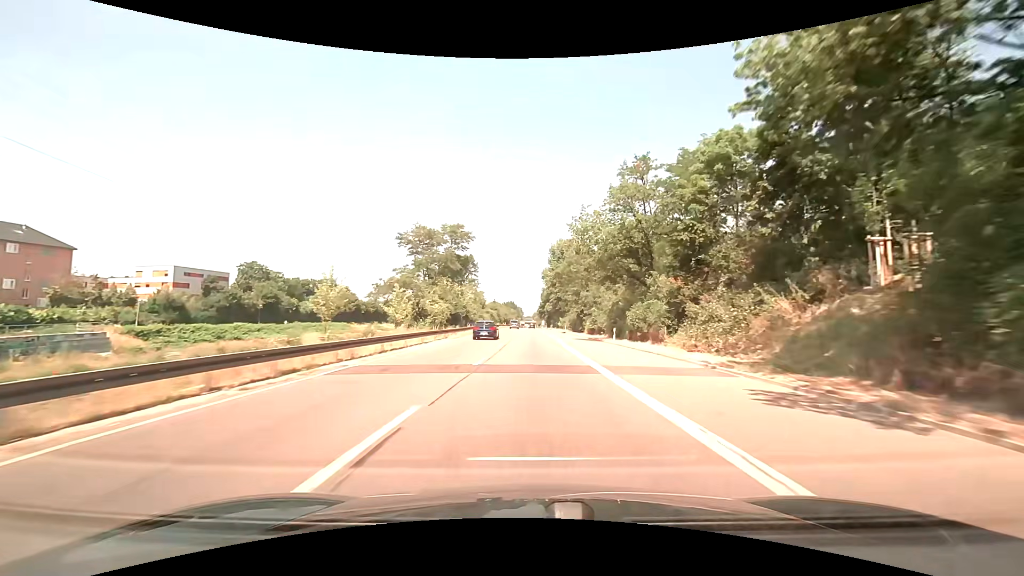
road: trunk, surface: asphalt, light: Day
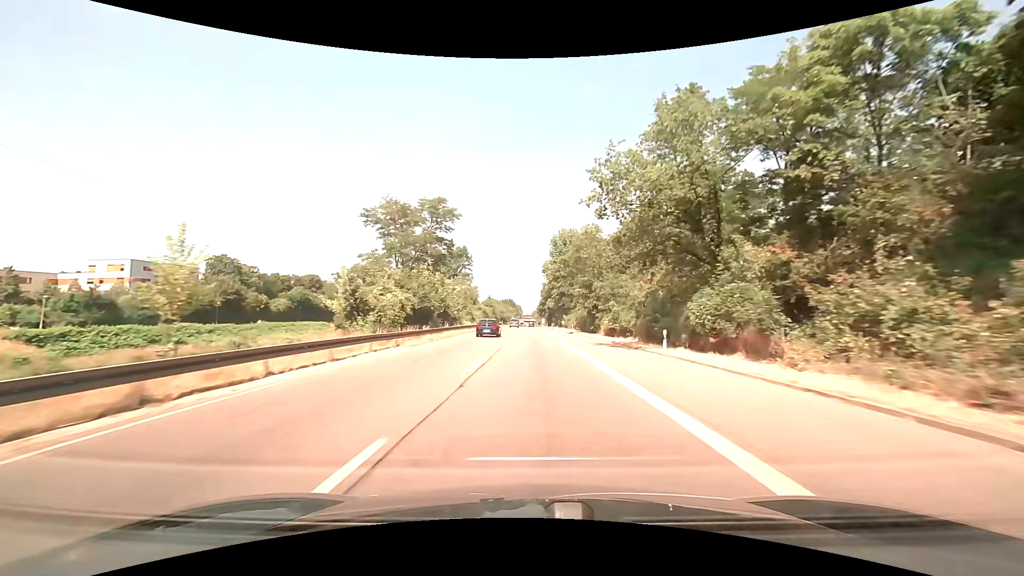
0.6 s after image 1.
(-0.1, +14.1) m; 0°
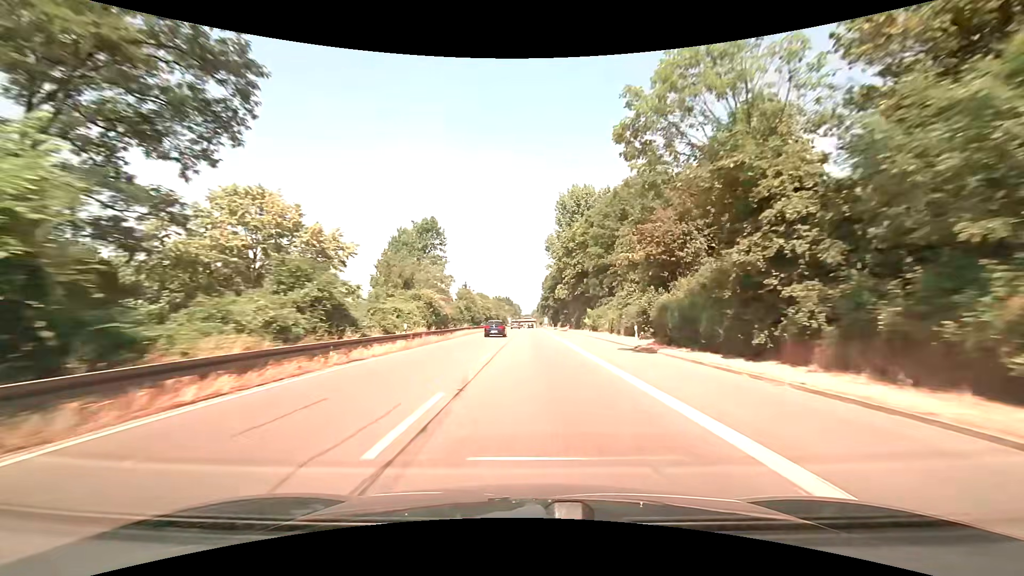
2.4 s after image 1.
(+0.1, +42.9) m; 0°
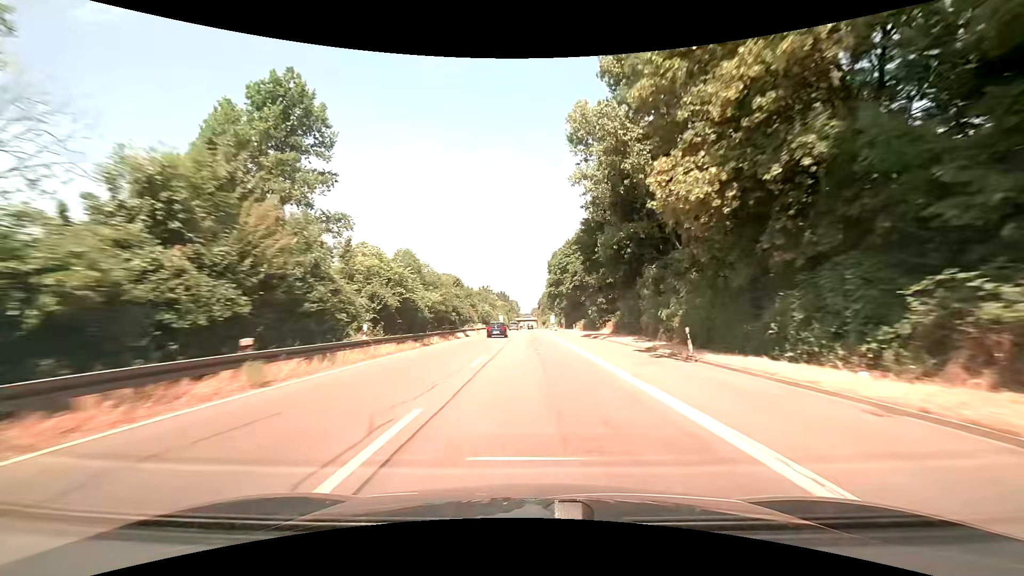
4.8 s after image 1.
(-0.1, +58.7) m; 0°
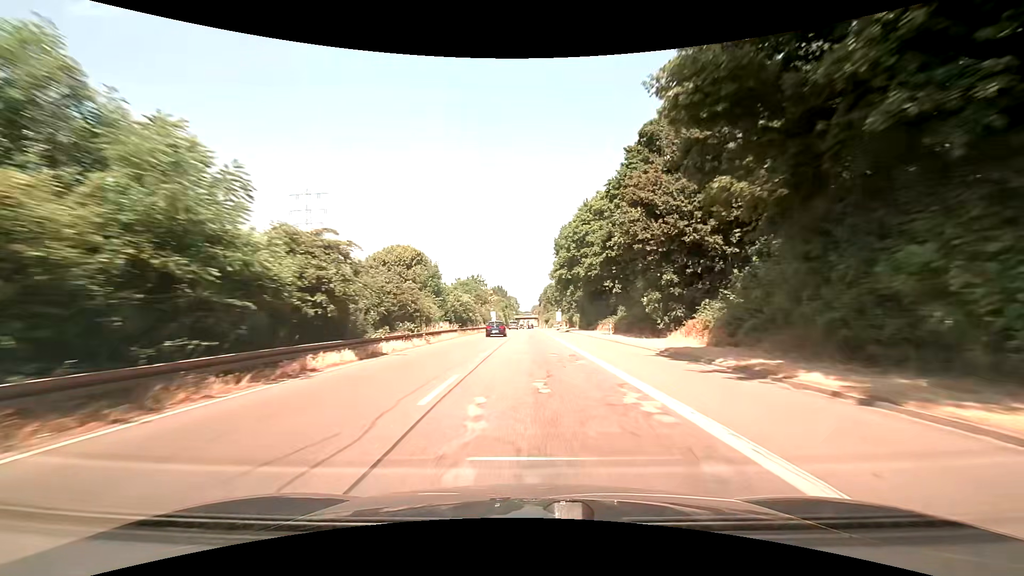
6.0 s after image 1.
(0.0, +30.0) m; 0°
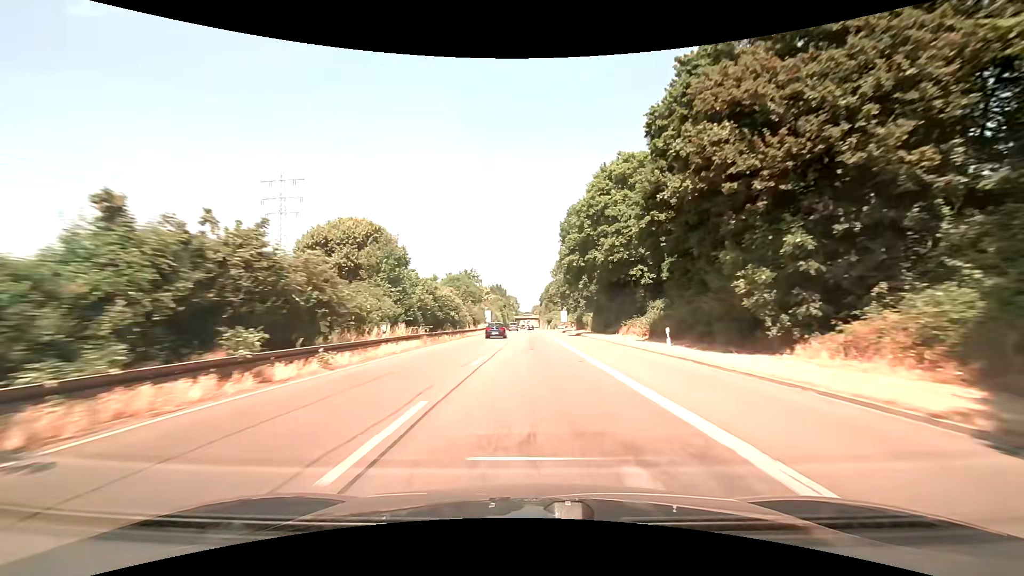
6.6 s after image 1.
(+0.1, +15.2) m; 0°
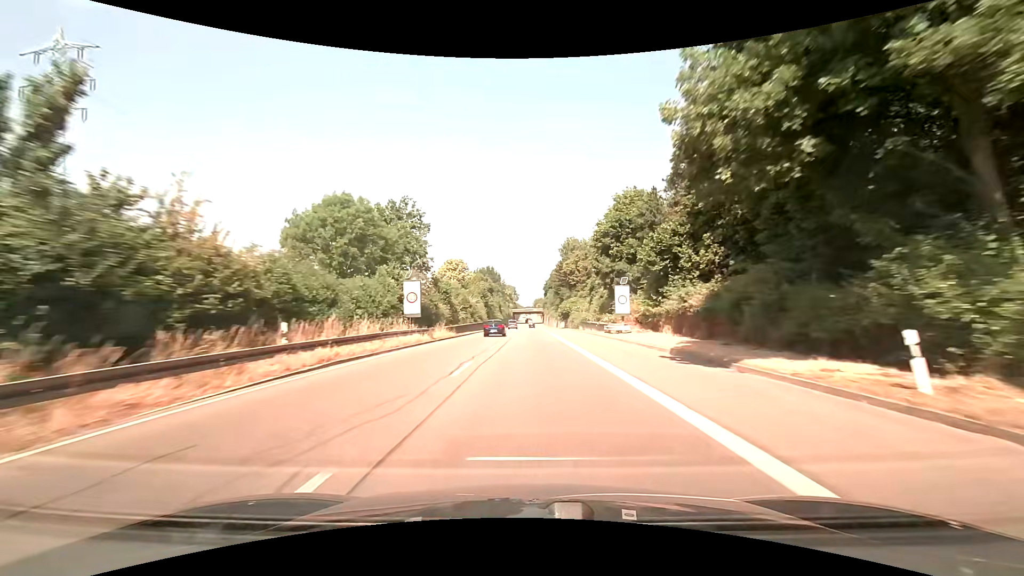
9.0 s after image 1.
(-0.5, +61.6) m; -1°
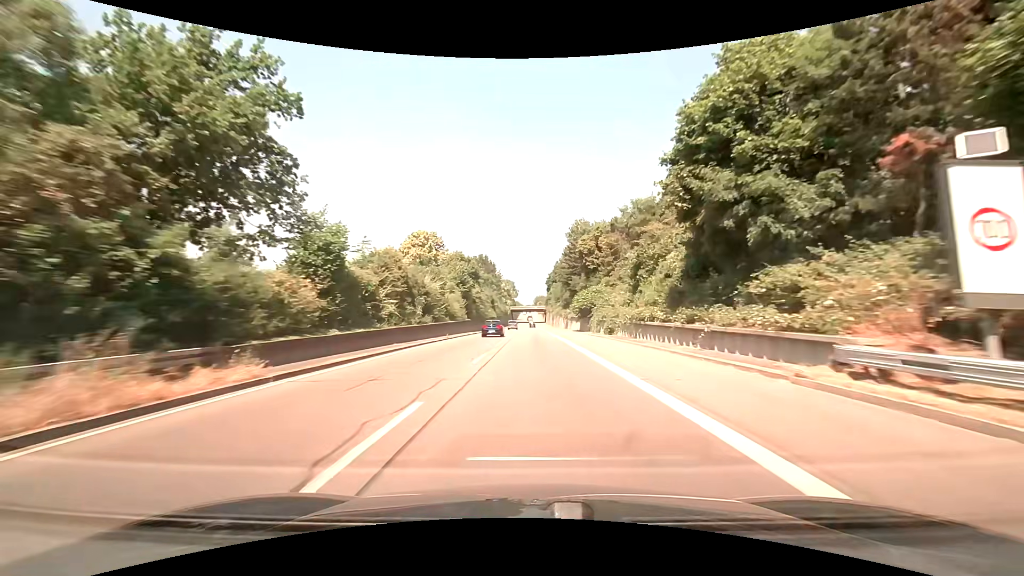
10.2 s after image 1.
(0.0, +30.6) m; 0°
(0, +10) (0, +20) (0, +30) (0, +40) (0, +50) (0, +60) (0, +70) (0, +80) (0, +90) (0, +100) m
